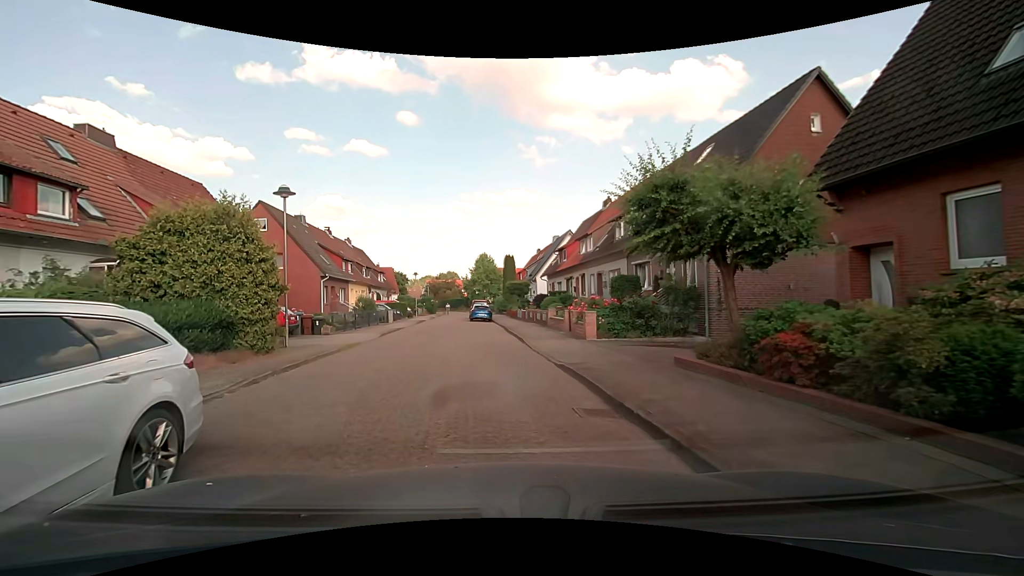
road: residential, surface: paving_stones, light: Day
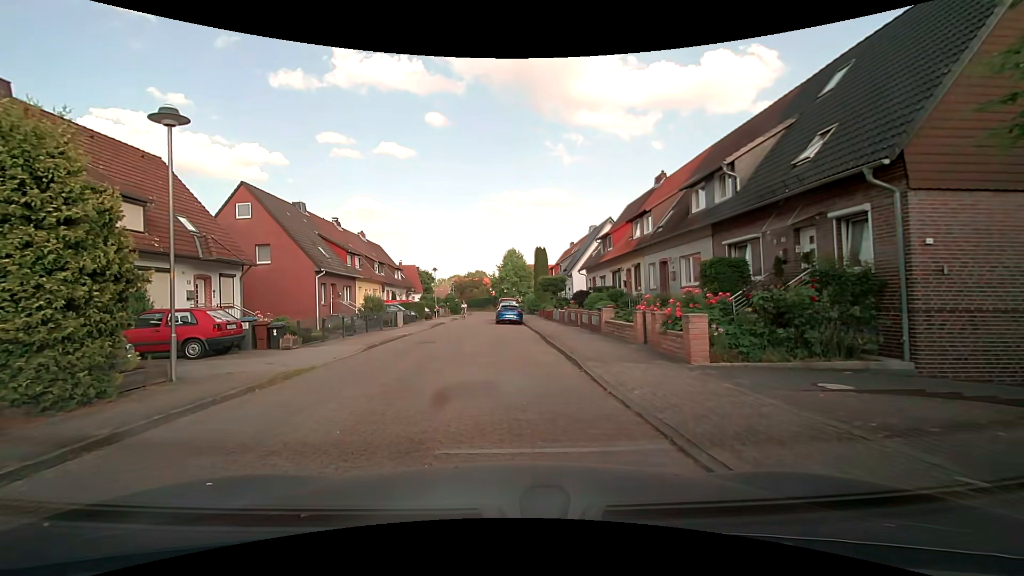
(-0.1, +7.3) m; -3°
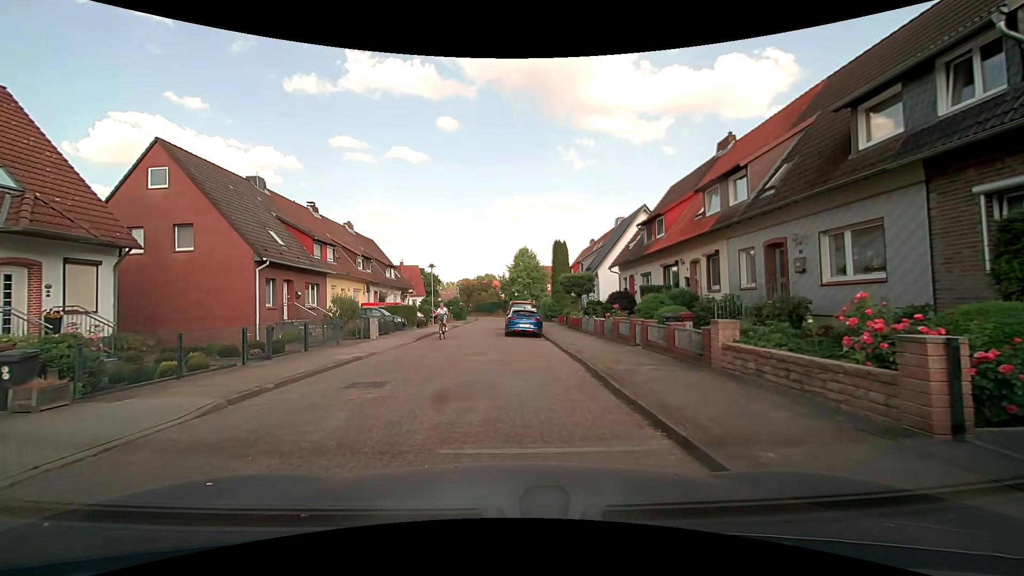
(-0.1, +9.1) m; -2°
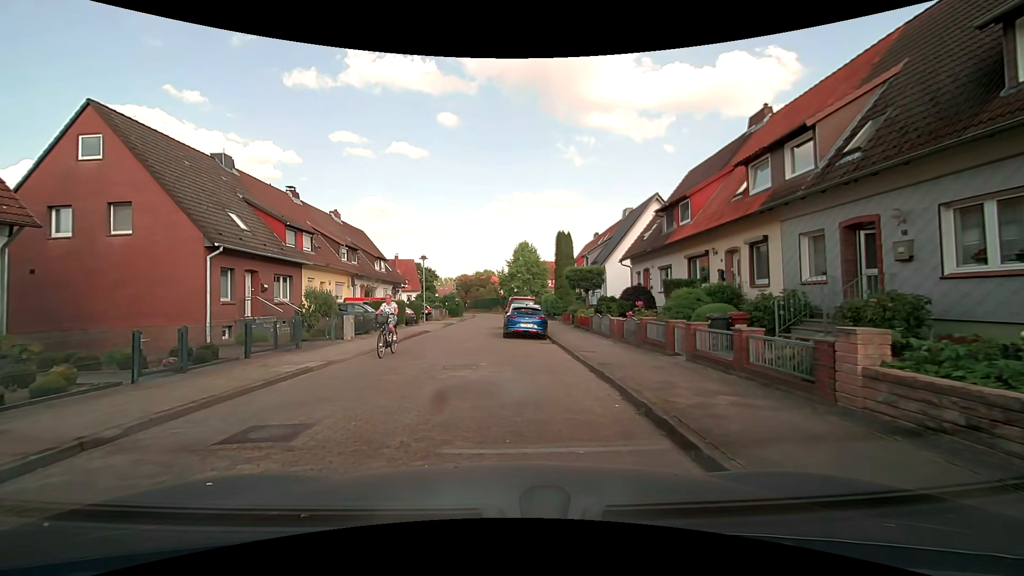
(0.0, +3.6) m; +1°
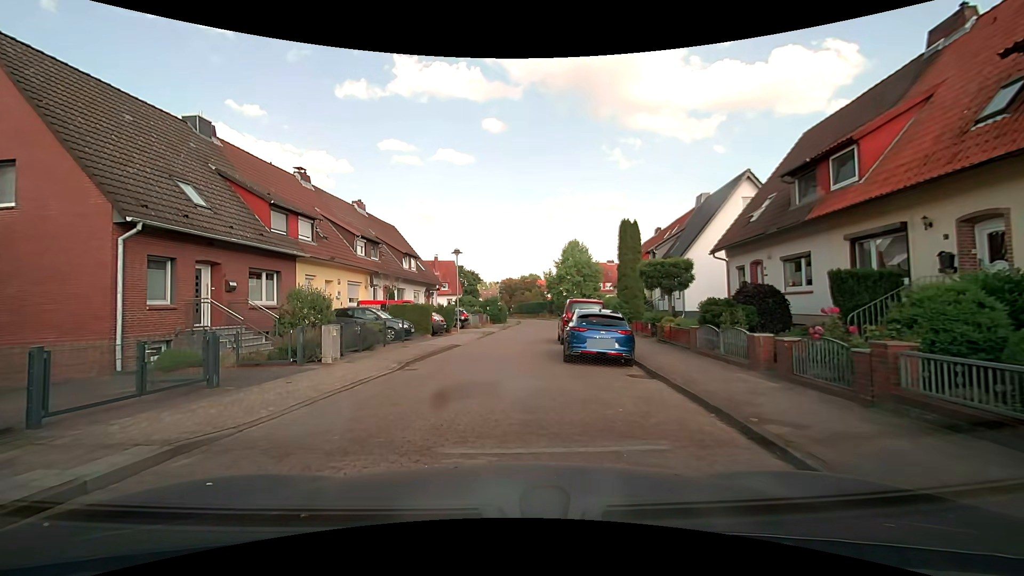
(-0.3, +7.4) m; -6°
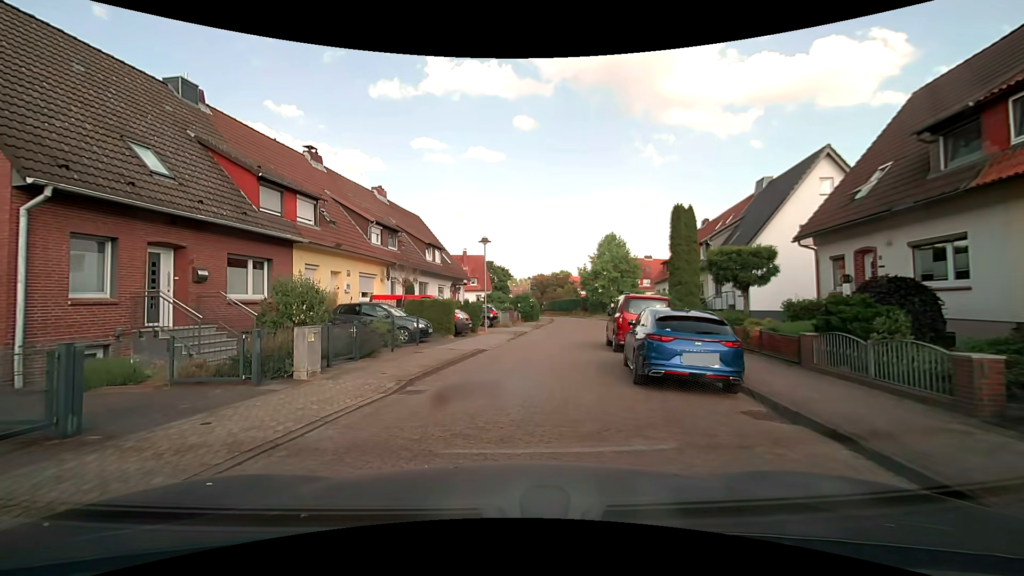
(-0.1, +4.0) m; -1°
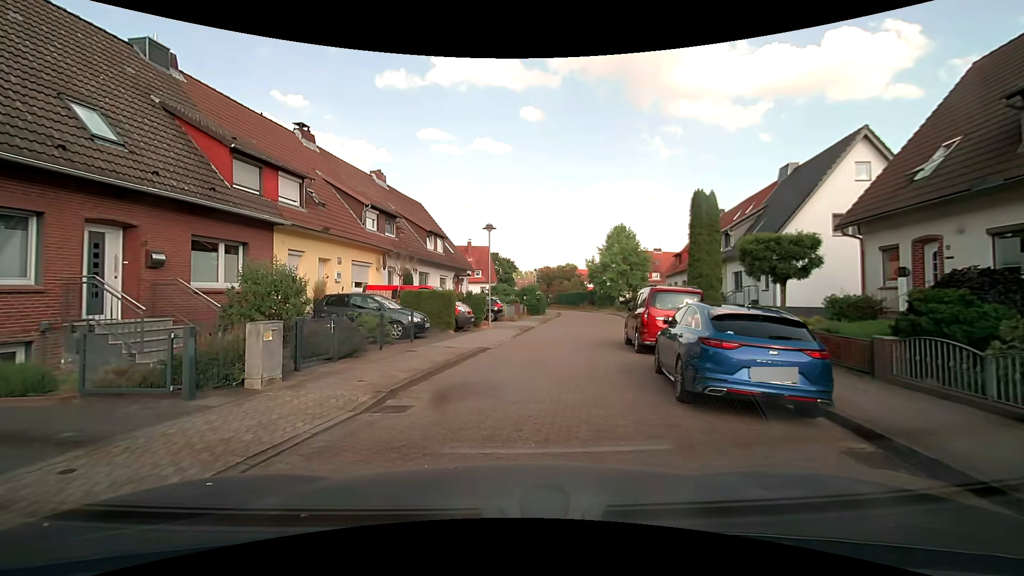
(-0.1, +2.0) m; -1°
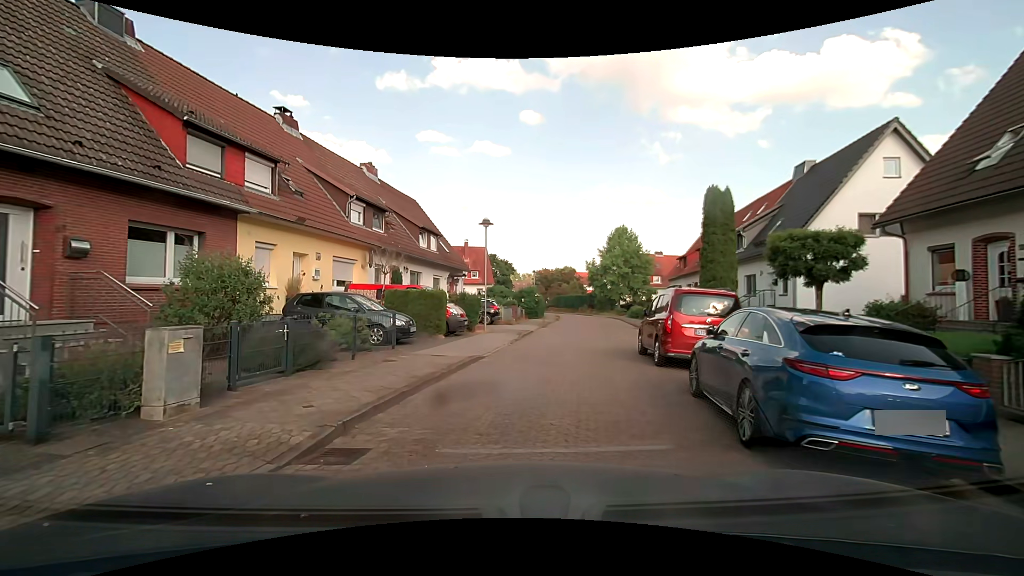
(-0.1, +2.1) m; 0°
